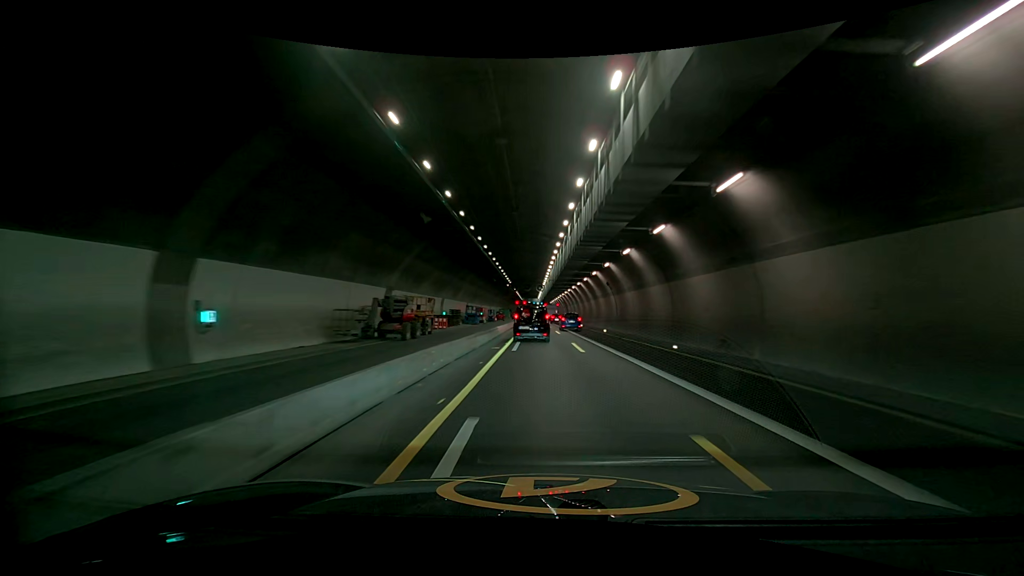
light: Day
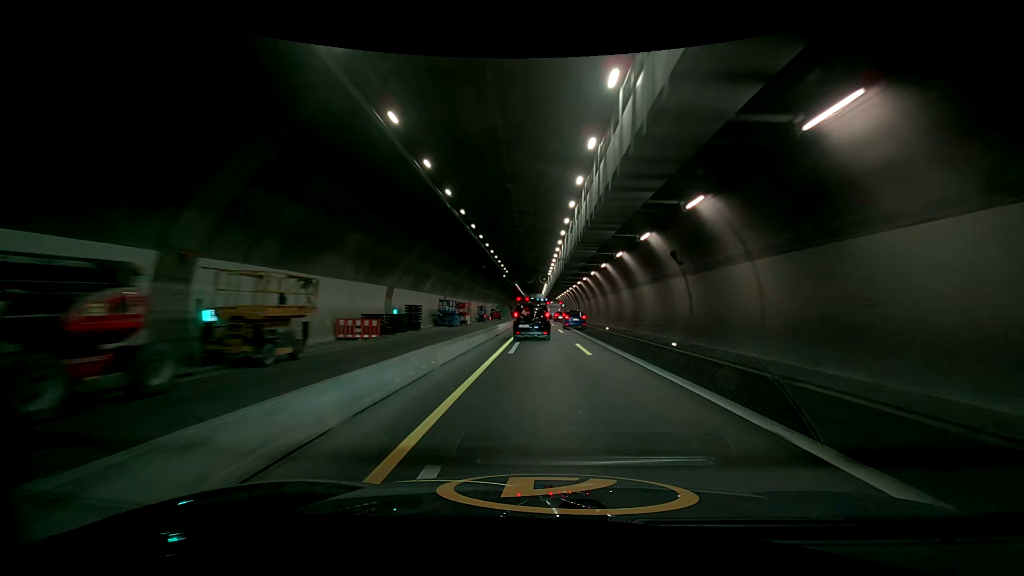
(0.0, +19.9) m; 0°
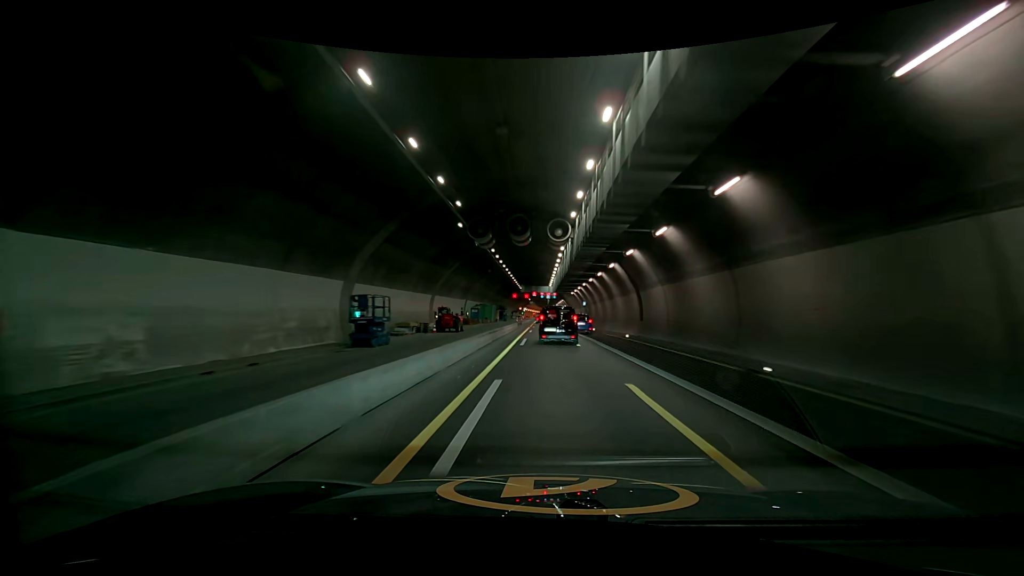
(0.0, +47.8) m; 0°
